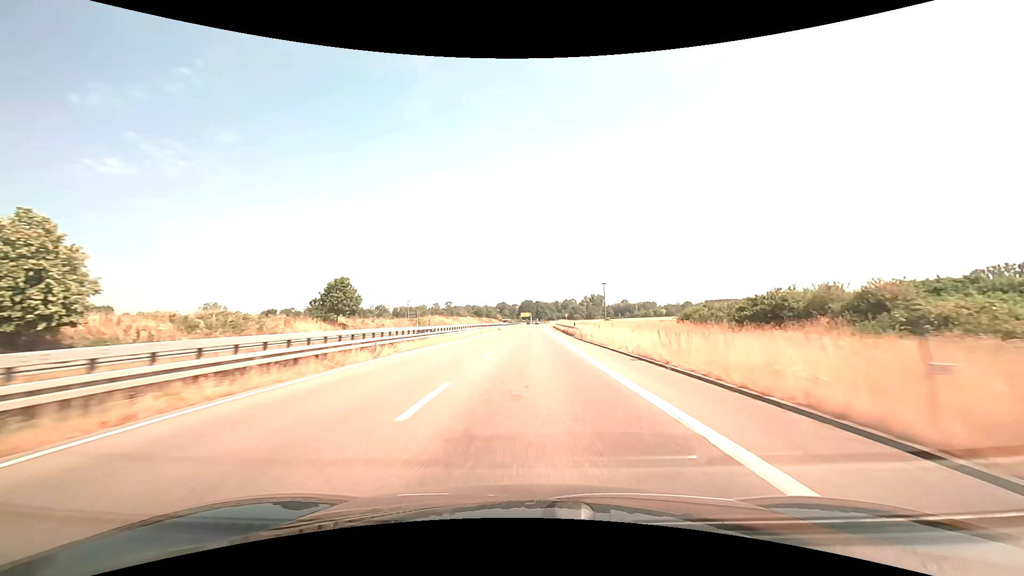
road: trunk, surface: asphalt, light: Day
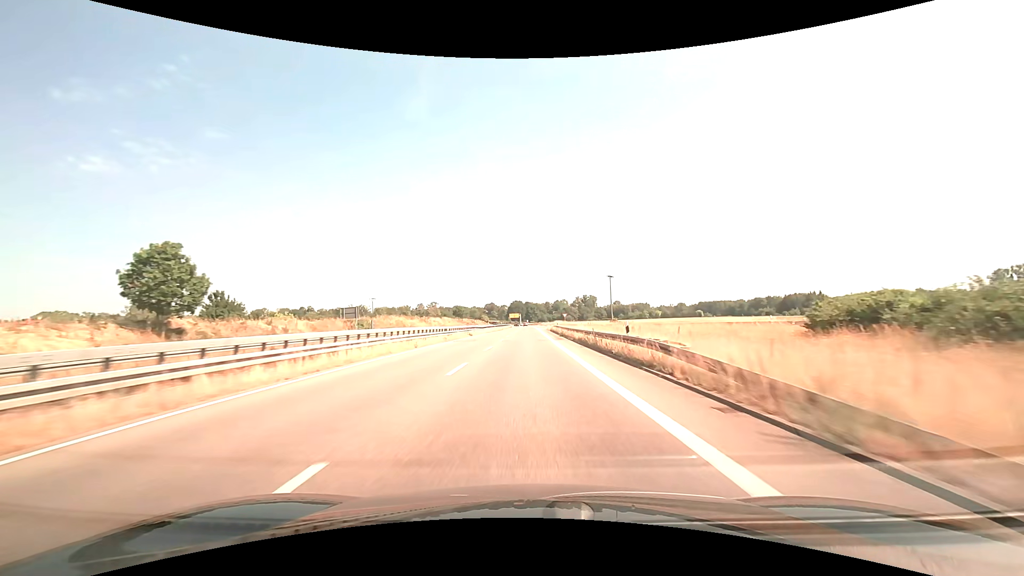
(+0.3, +30.1) m; +1°
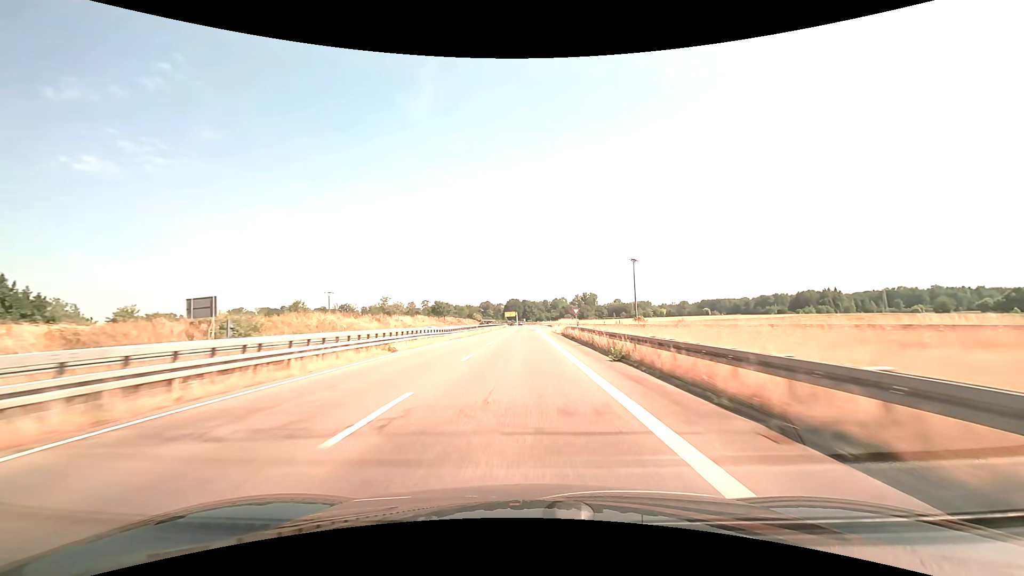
(+0.1, +31.6) m; 0°
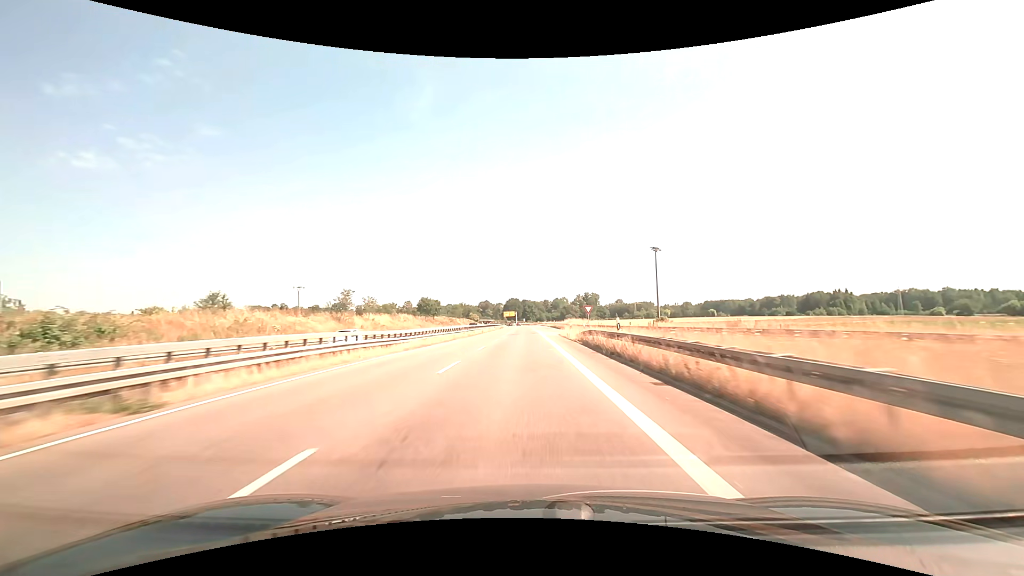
(0.0, +16.2) m; 0°
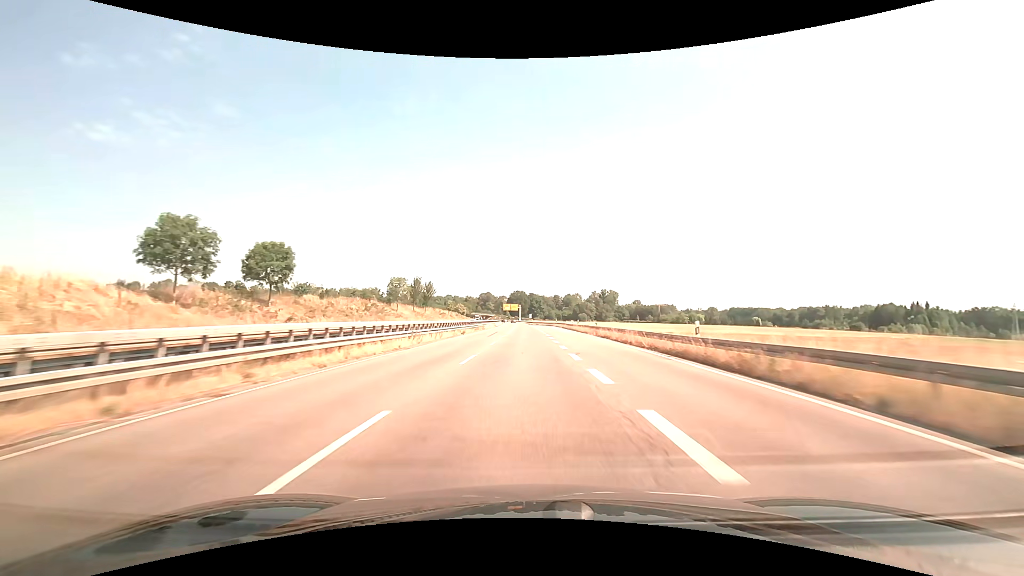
(-0.8, +81.2) m; -1°
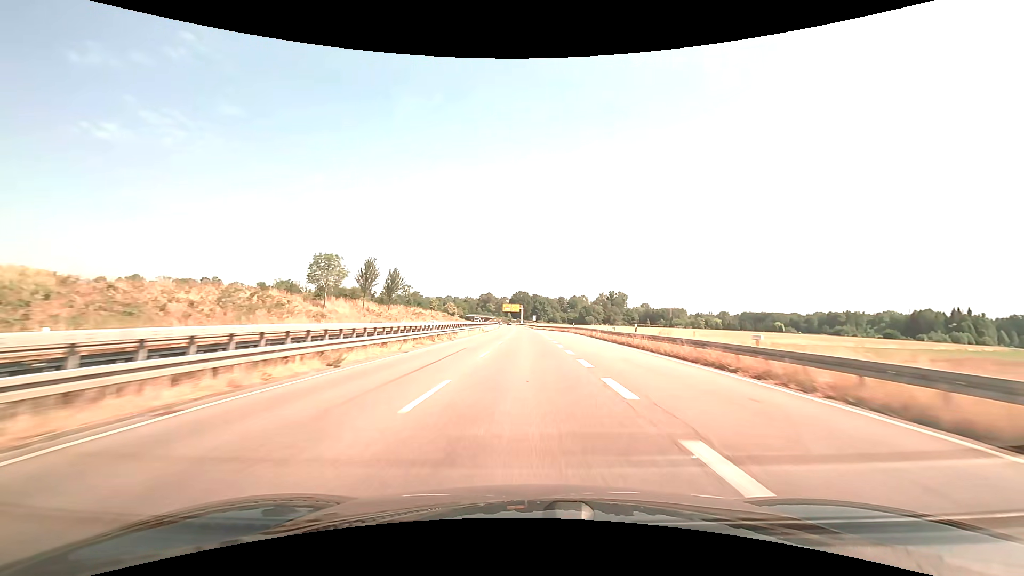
(0.0, +31.7) m; 0°
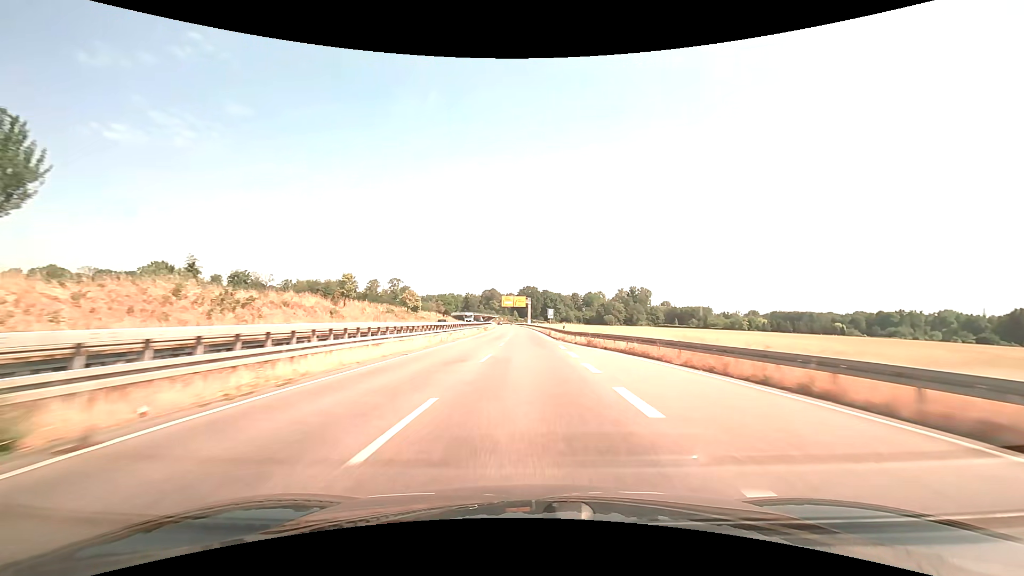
(0.0, +61.8) m; -1°
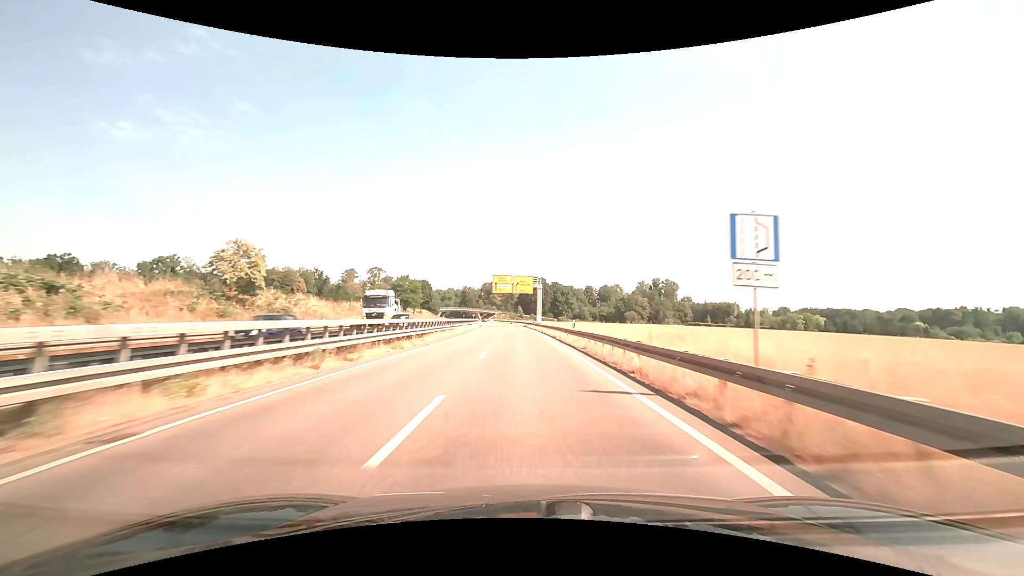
(-0.4, +59.7) m; 0°
(0, +10) (0, +20) (0, +30) (0, +40) (-1, +50) (-1, +60) (-2, +70) (-2, +80) (-3, +90) (-4, +100) m
